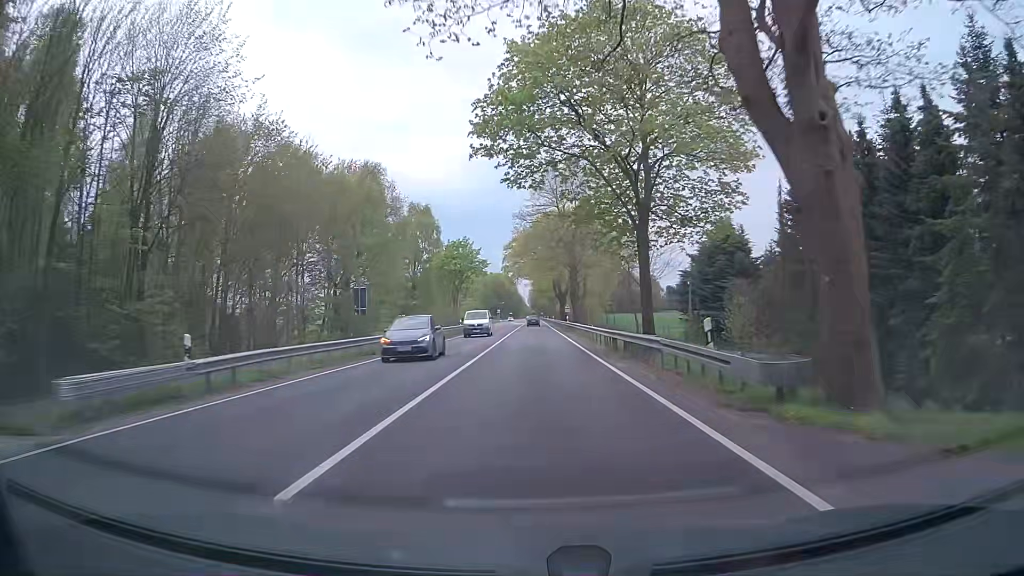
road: primary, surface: asphalt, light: Day
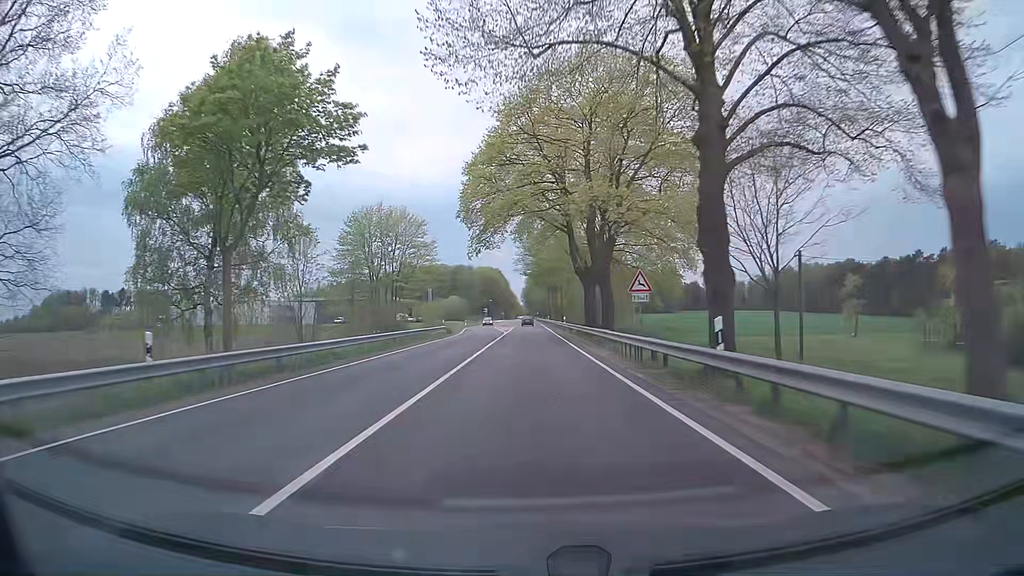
(+0.8, +53.7) m; +1°
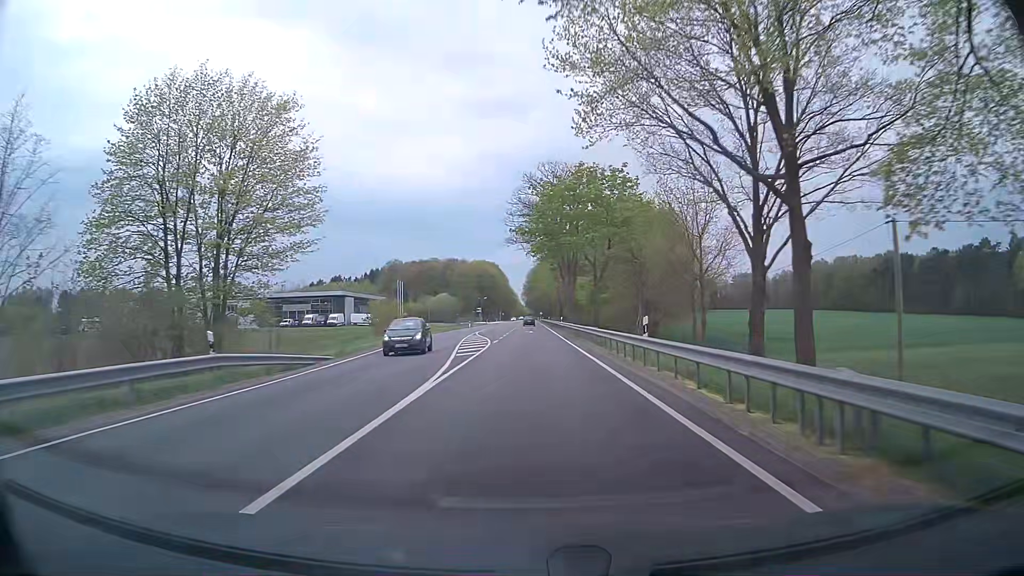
(-0.1, +42.9) m; -1°
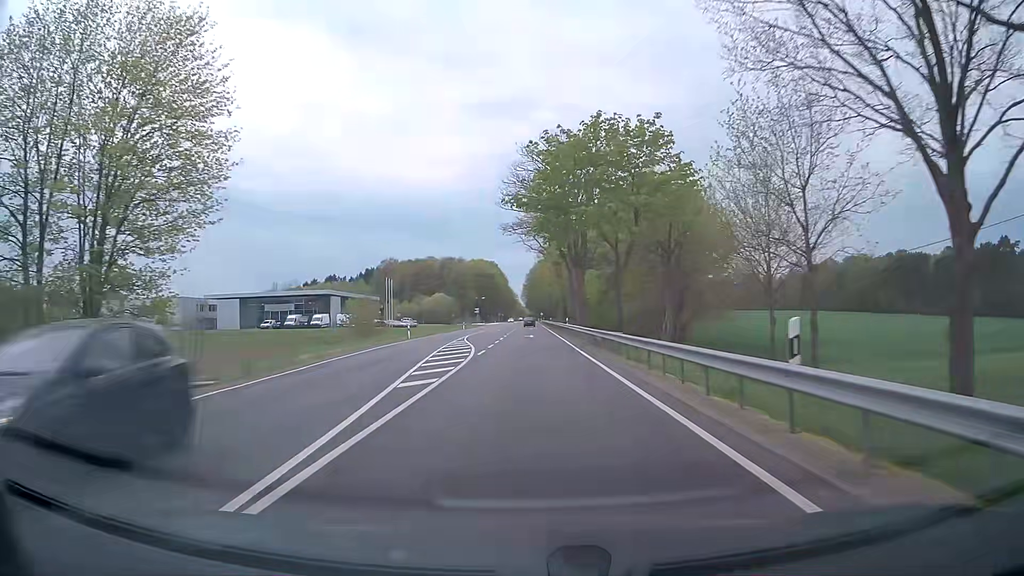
(+0.1, +10.7) m; +1°
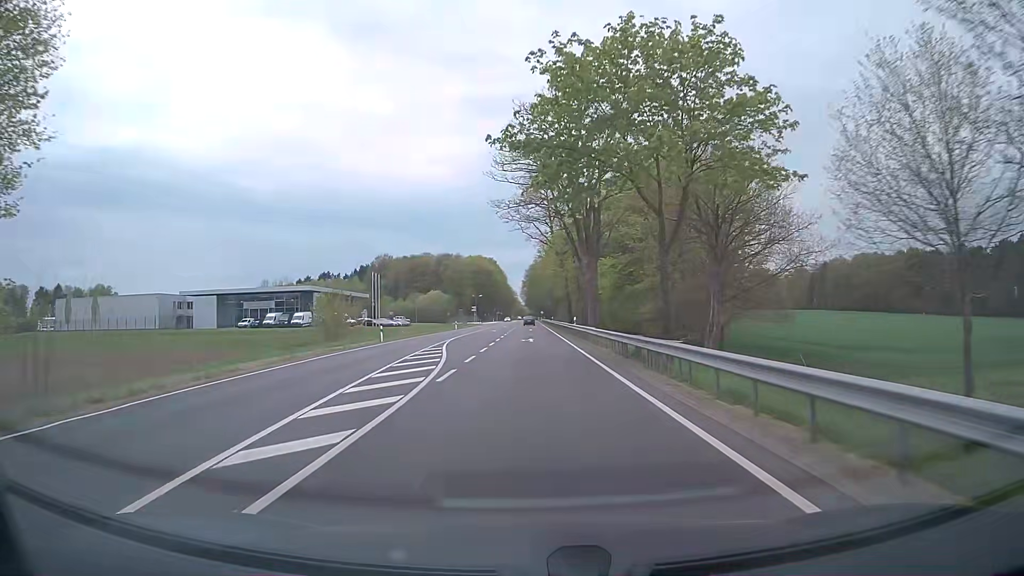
(-0.1, +10.7) m; 0°
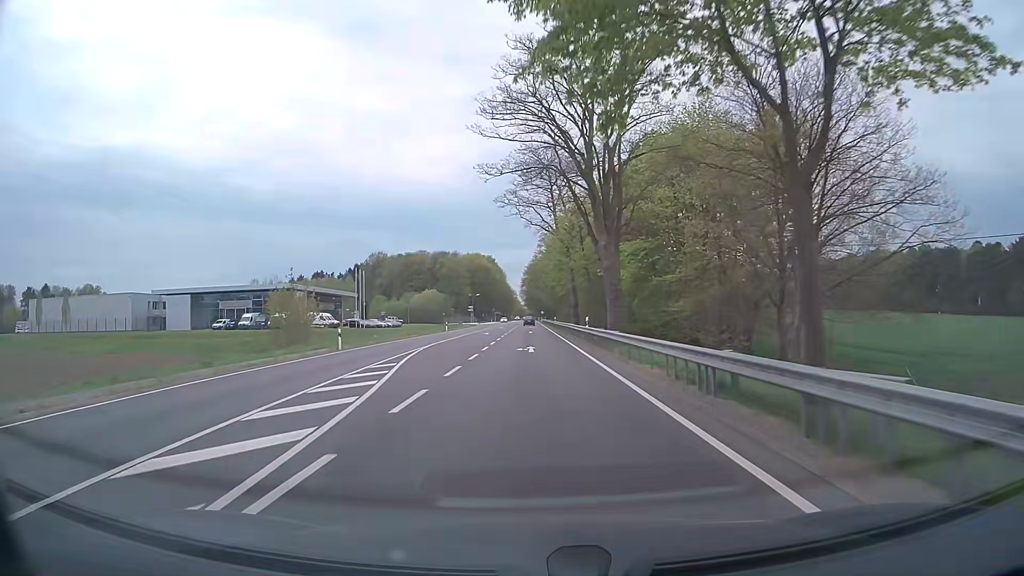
(0.0, +10.7) m; 0°
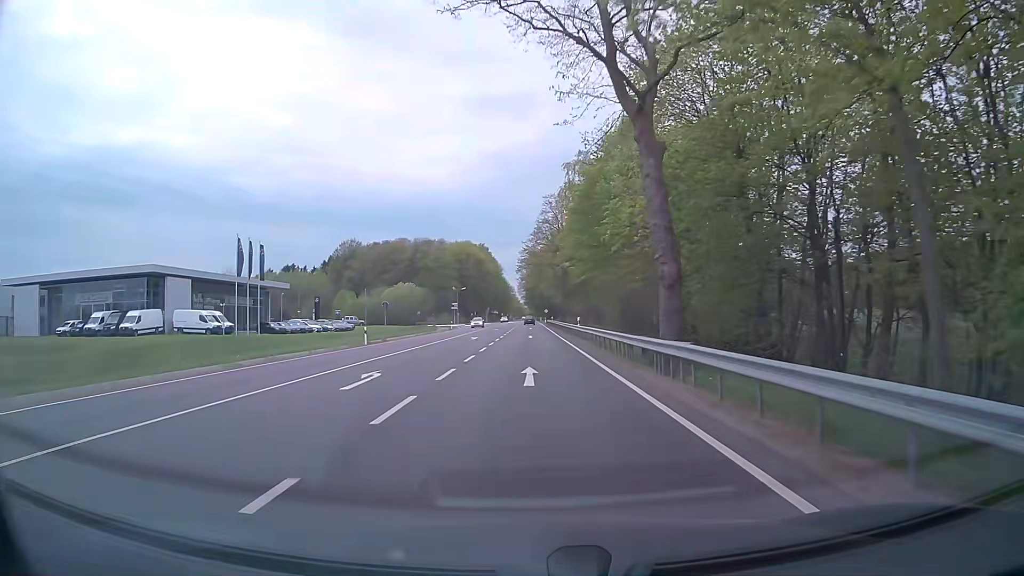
(-0.2, +43.0) m; 0°
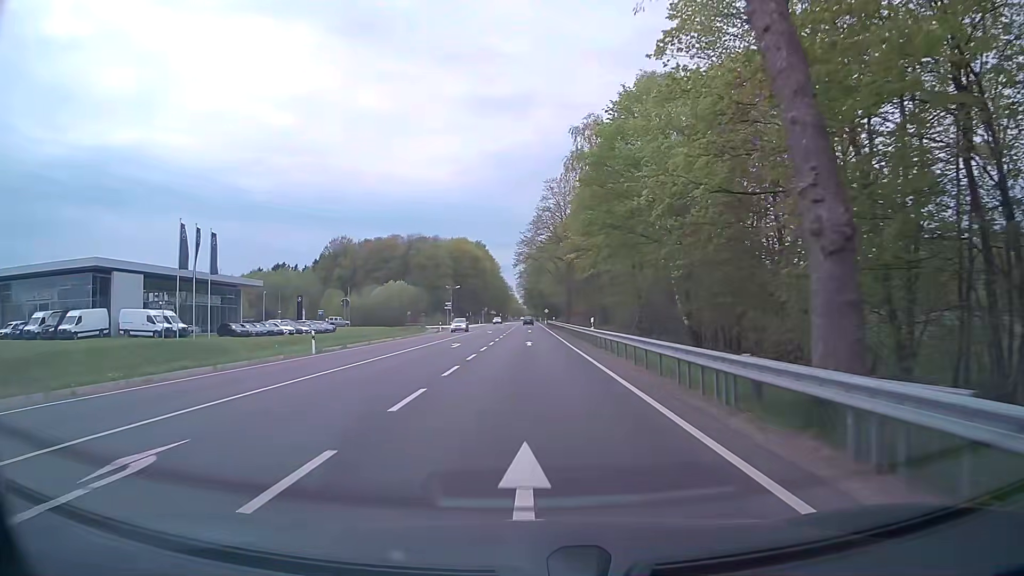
(0.0, +10.8) m; 0°
(0, +10) (0, +20) (0, +30) (0, +40) (0, +50) (0, +60) (0, +70) (0, +80) (0, +90) (-1, +100) m
